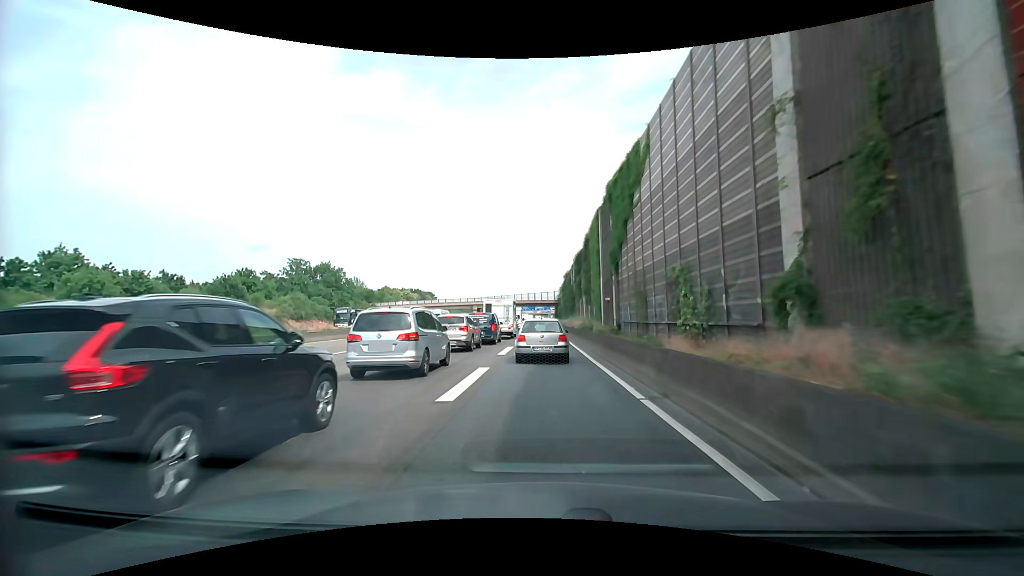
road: motorway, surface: asphalt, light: Day
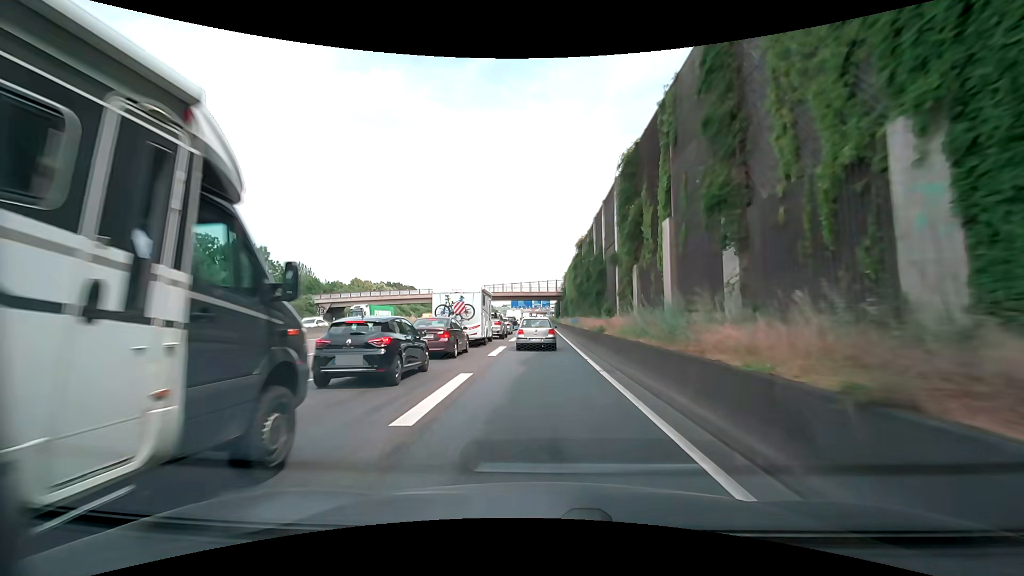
(0.0, +37.3) m; 0°
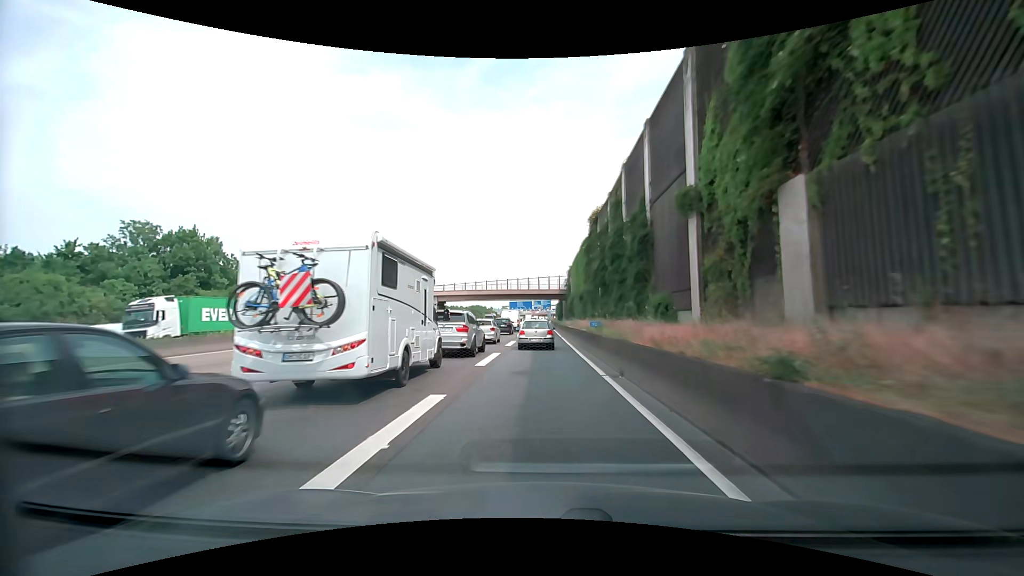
(0.0, +15.0) m; +1°
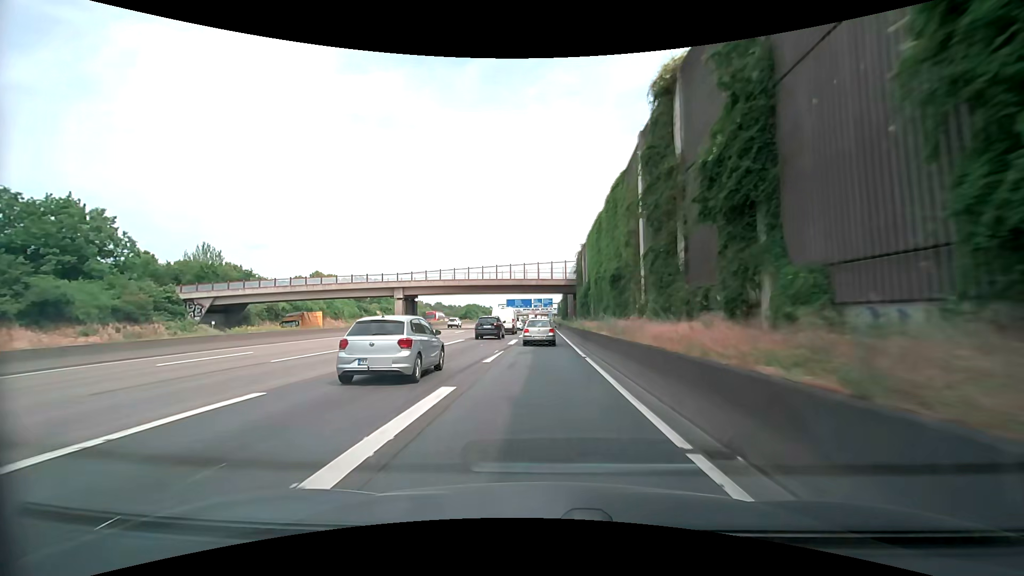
(-0.3, +22.7) m; 0°
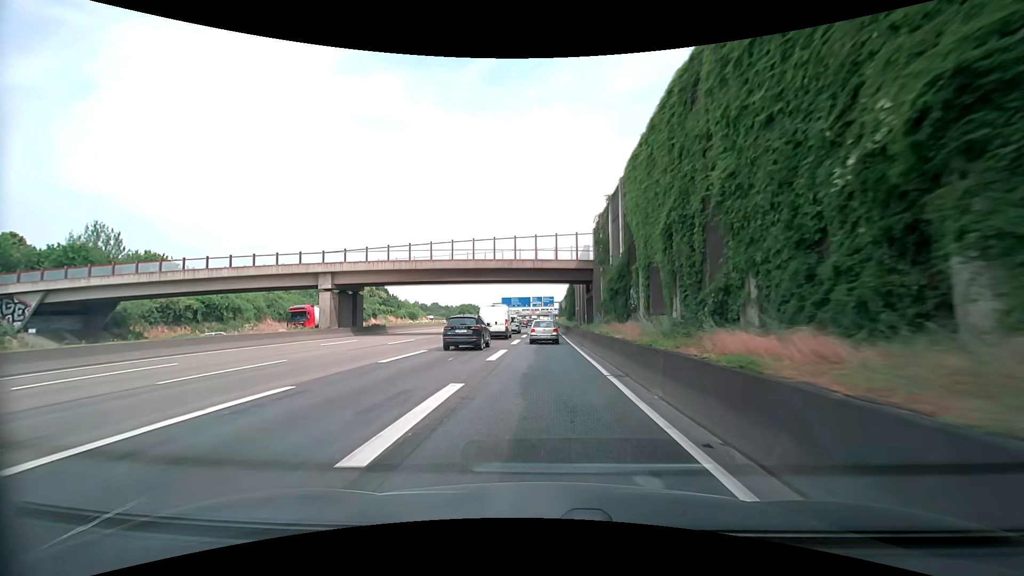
(-0.3, +23.0) m; 0°
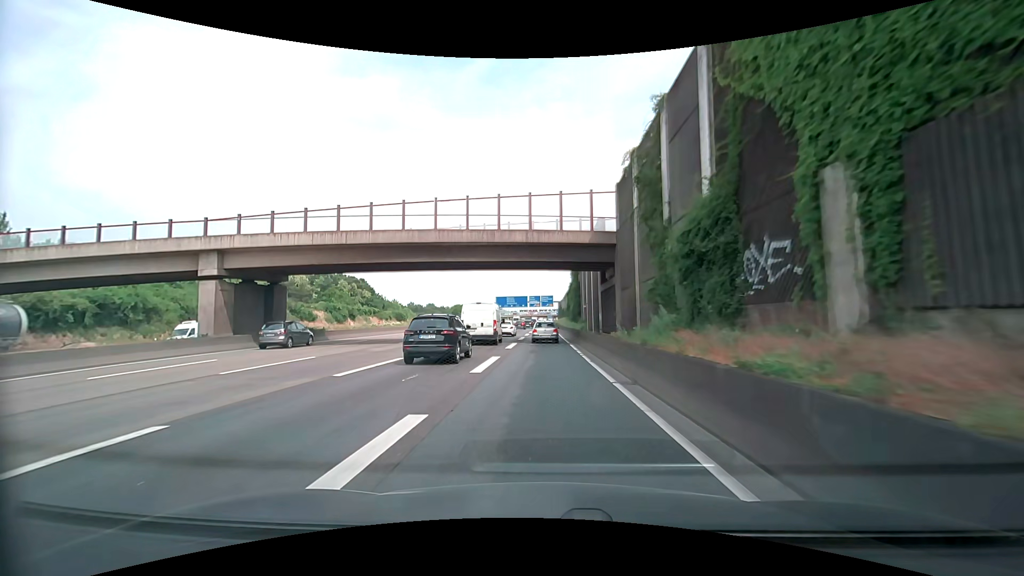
(-0.2, +15.6) m; -1°
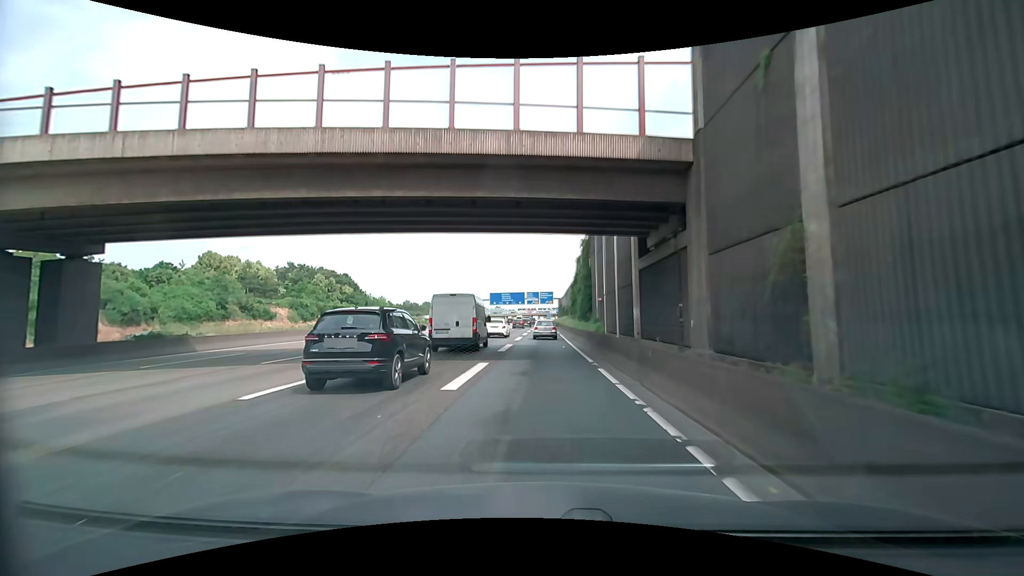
(0.0, +15.9) m; 0°
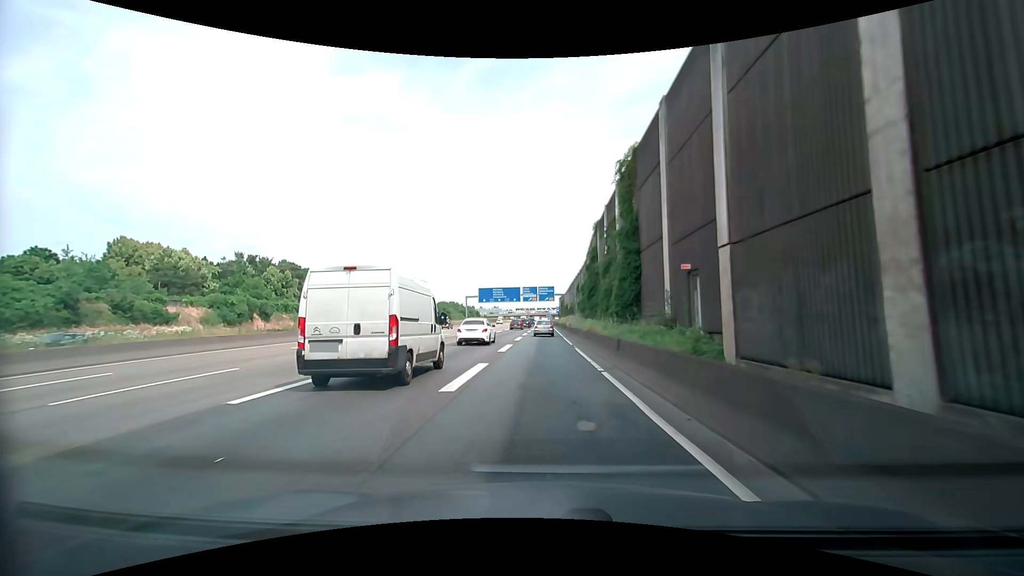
(+0.1, +24.5) m; 0°
(0, +10) (0, +20) (0, +30) (0, +40) (0, +50) (0, +60) (0, +70) (0, +80) (0, +90) (0, +100) m
